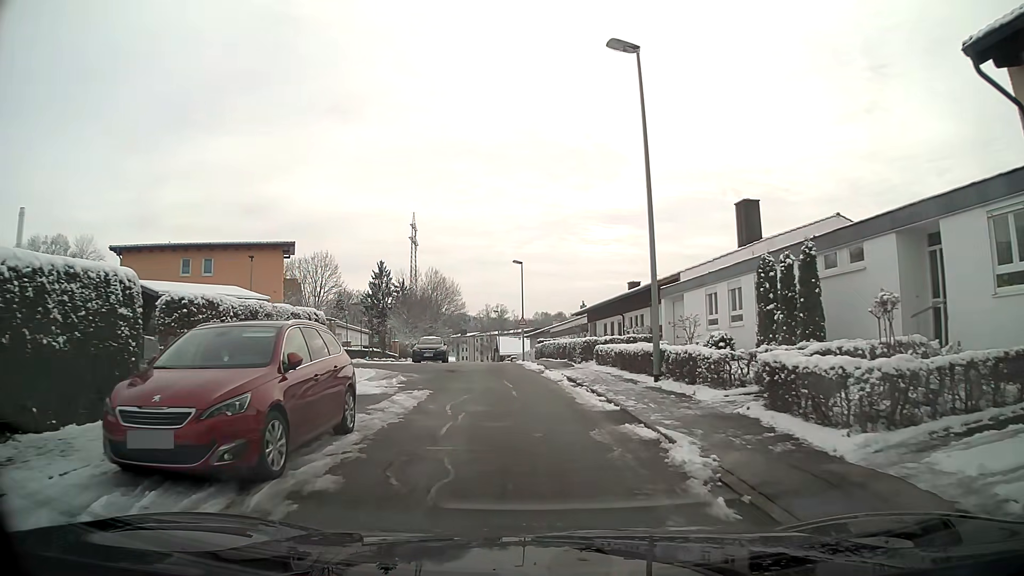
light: Day
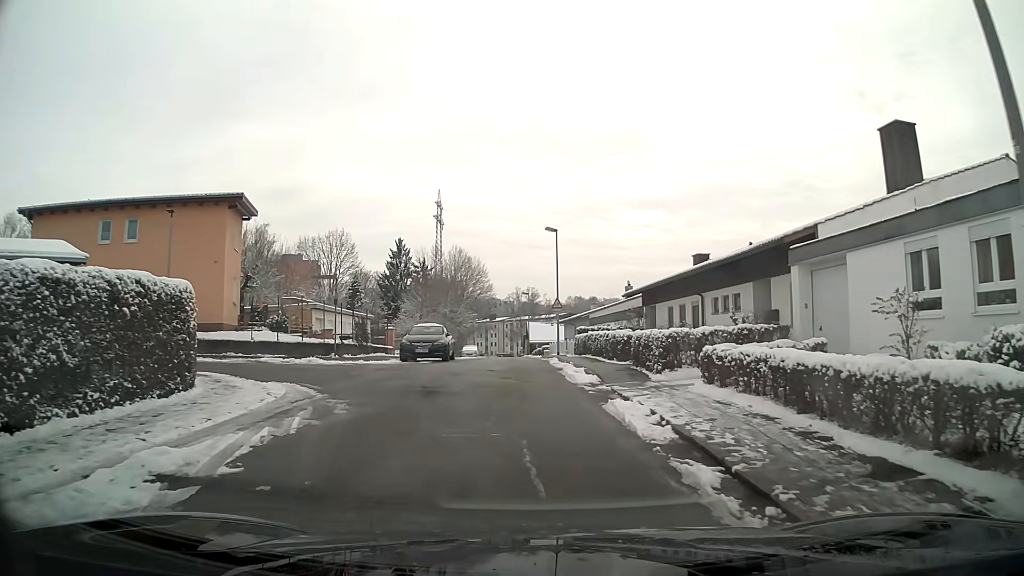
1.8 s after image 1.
(-0.2, +11.2) m; -2°
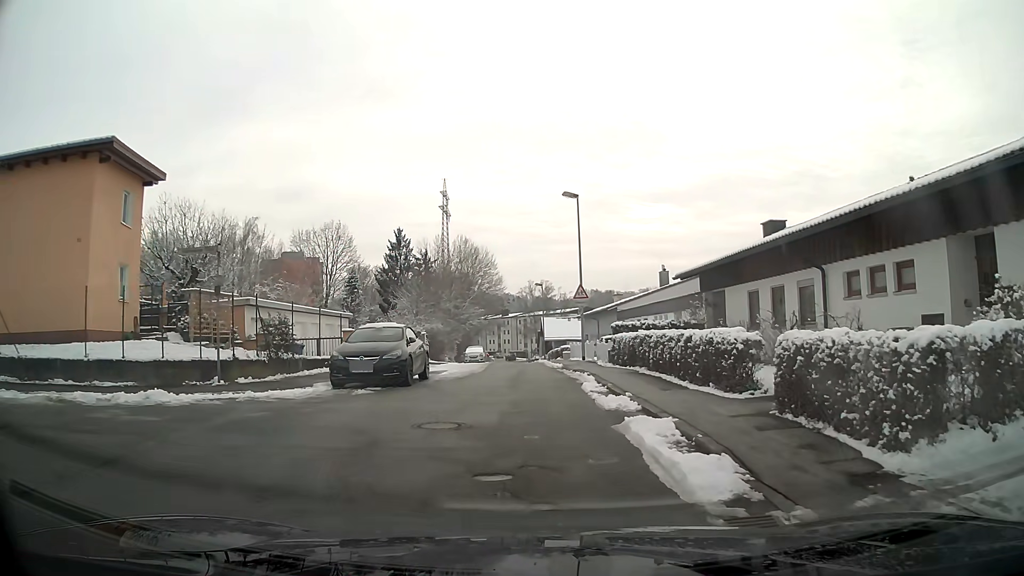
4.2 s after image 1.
(-0.1, +10.3) m; -3°
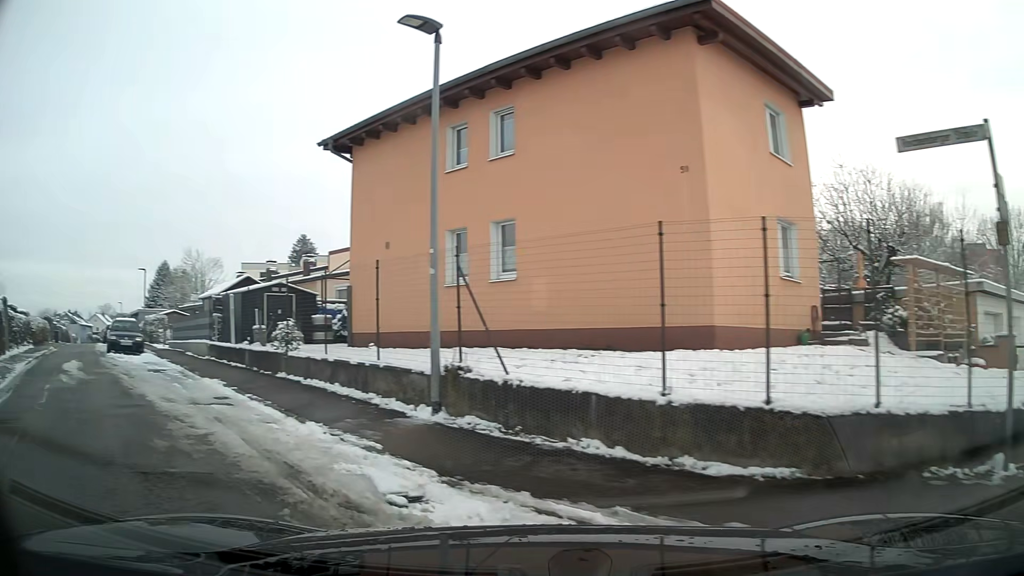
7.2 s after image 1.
(-4.1, +8.3) m; -64°
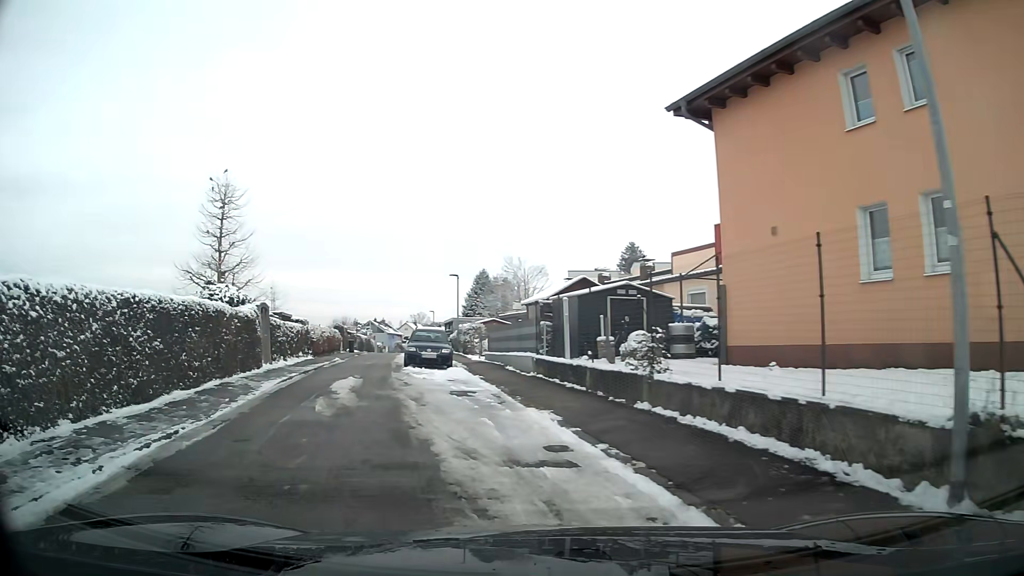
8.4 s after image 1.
(-0.9, +4.0) m; -24°
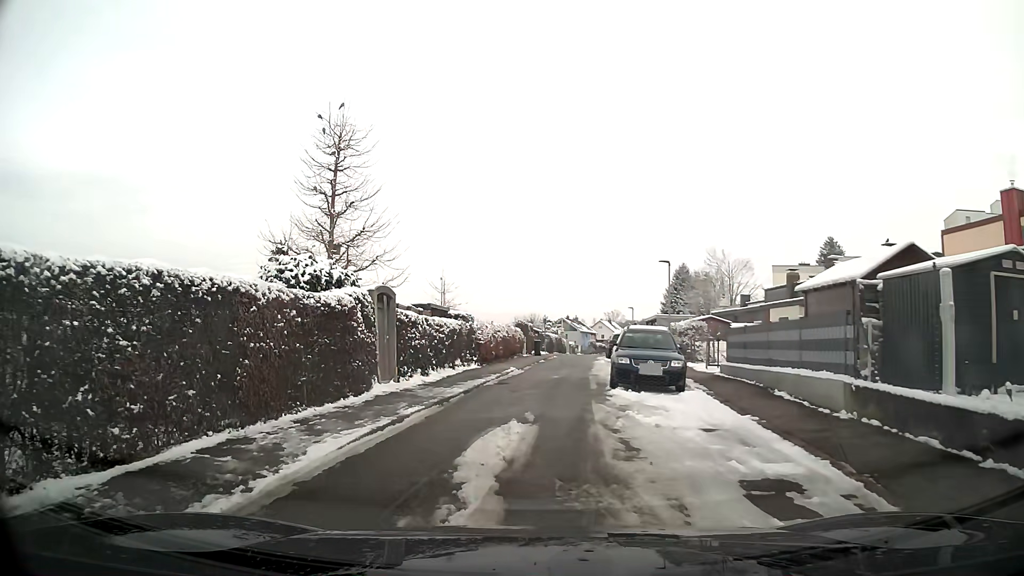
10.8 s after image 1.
(-1.2, +8.6) m; -15°
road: residential
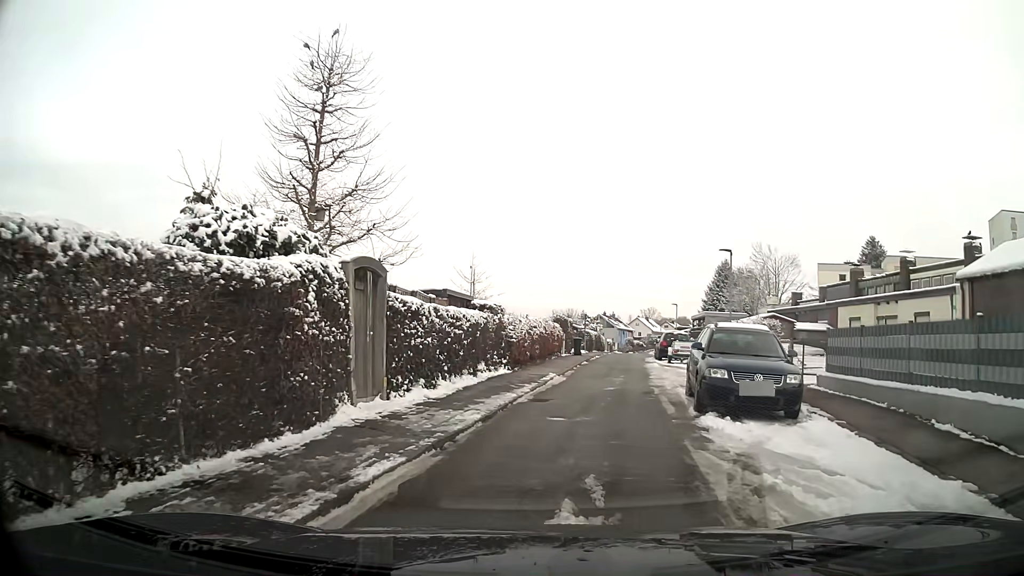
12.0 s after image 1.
(-0.1, +4.9) m; -1°
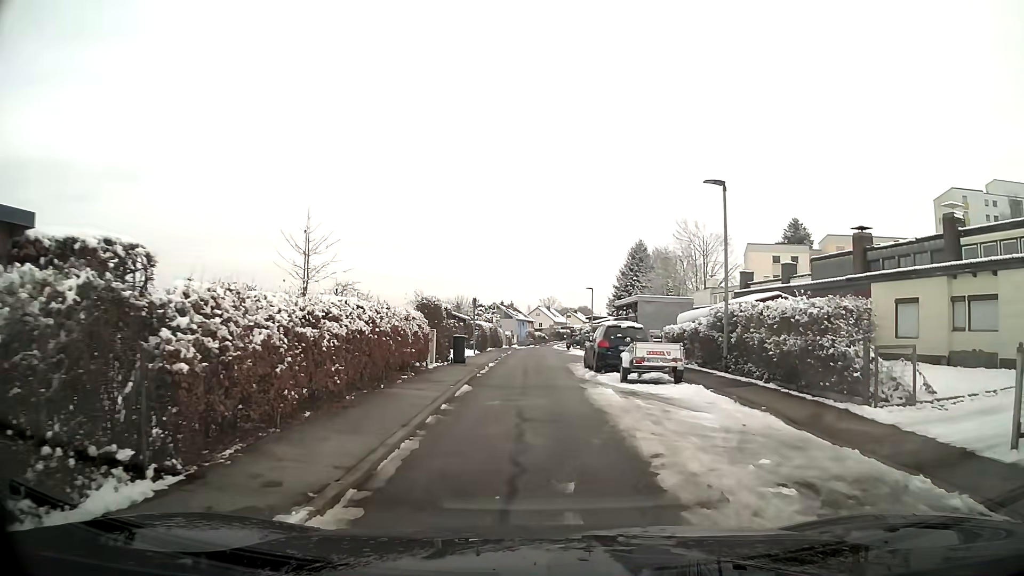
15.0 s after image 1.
(+1.0, +13.9) m; +7°
(0, +10) (0, +20) (0, +30) (0, +40) (+1, +50) (+1, +60) (+1, +70) (+2, +80) (+2, +90) (+2, +100) m
